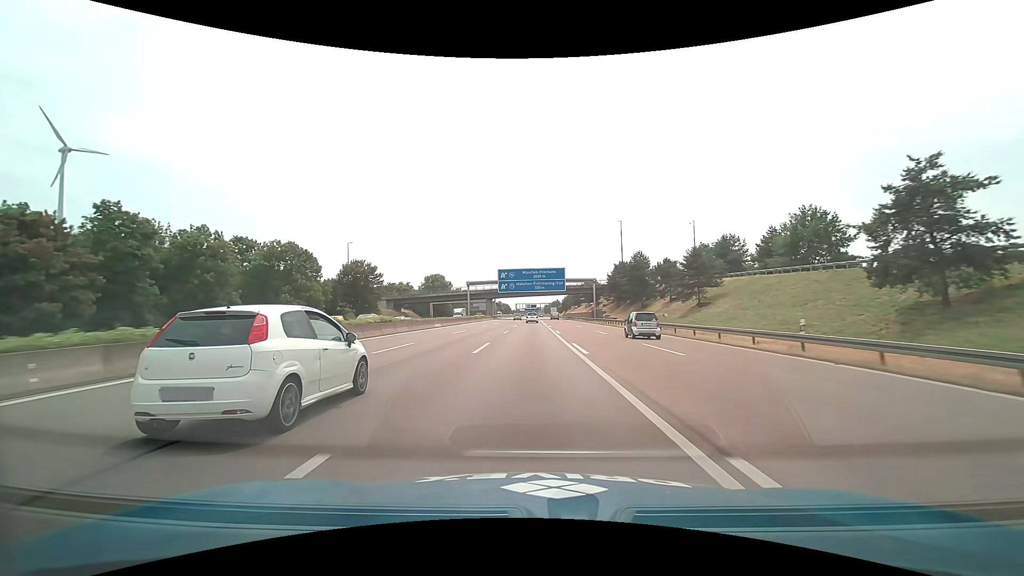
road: motorway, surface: asphalt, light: Day
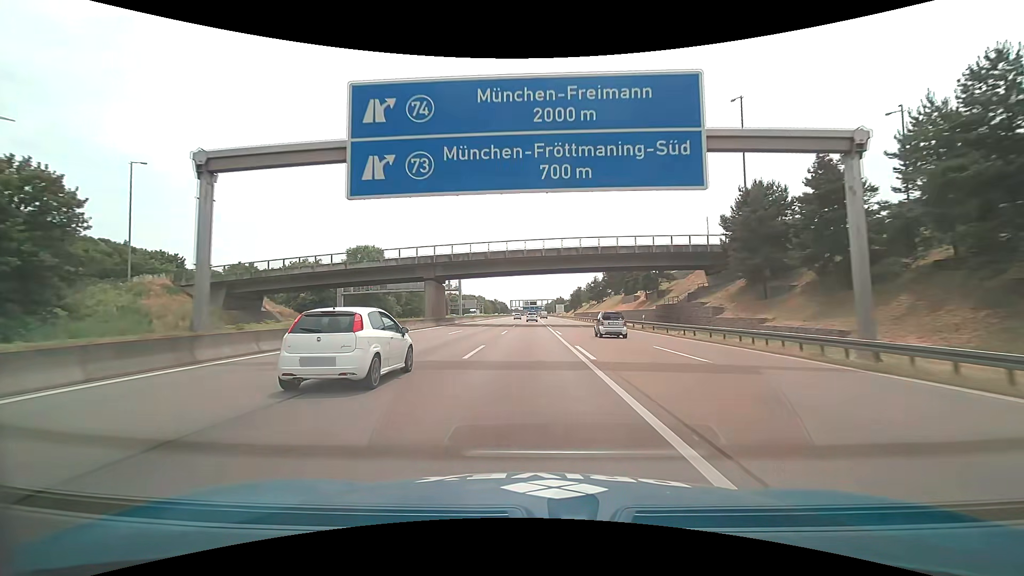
(0.0, +74.6) m; 0°
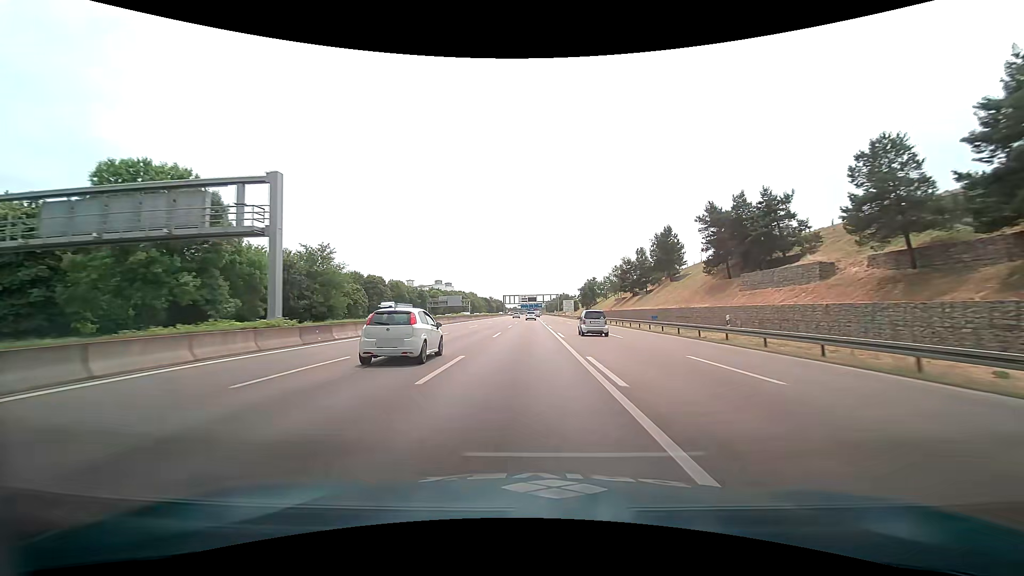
(0.0, +59.7) m; 0°
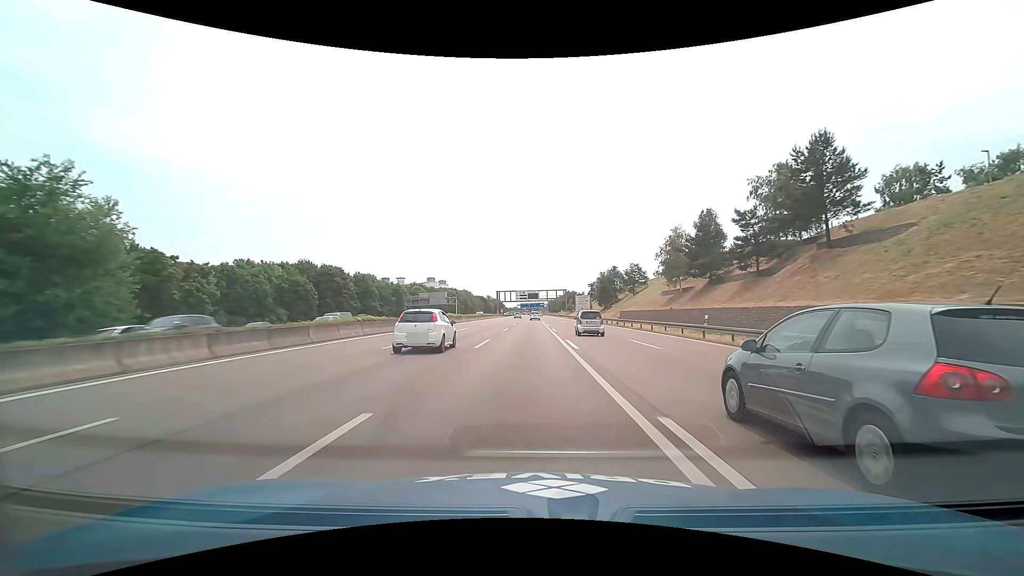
(0.0, +44.9) m; 0°
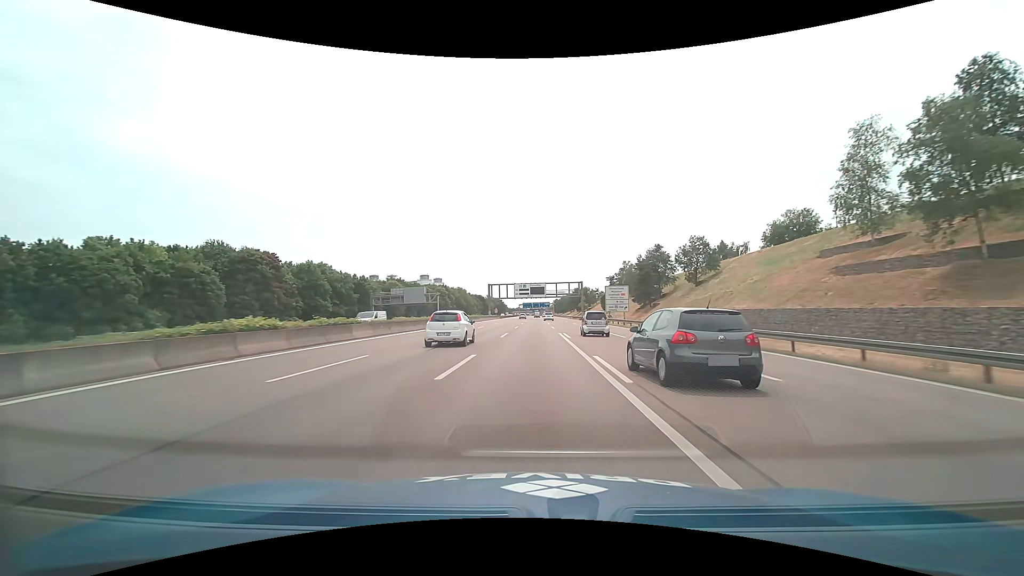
(-0.1, +45.0) m; -1°
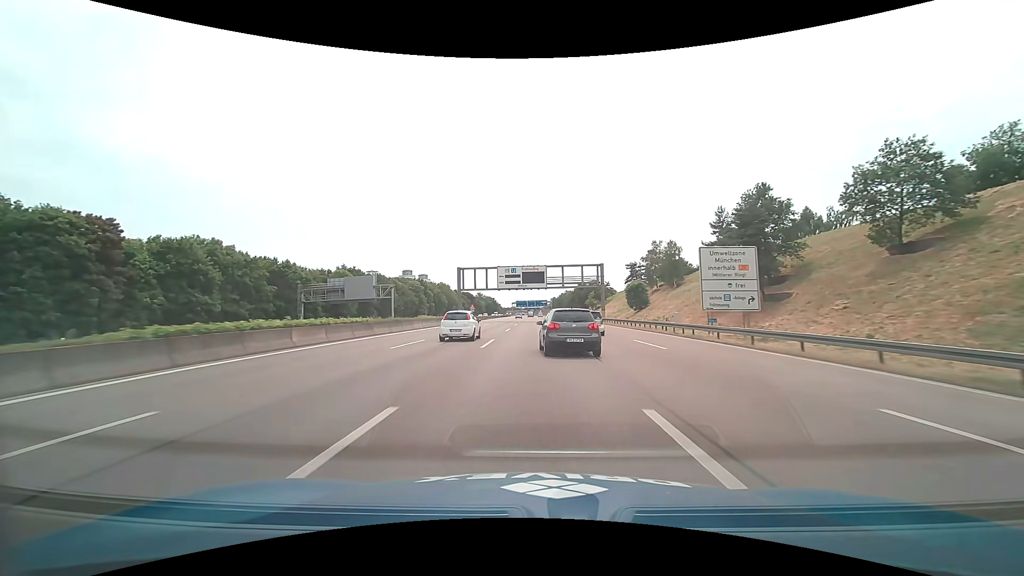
(+0.4, +45.2) m; +1°
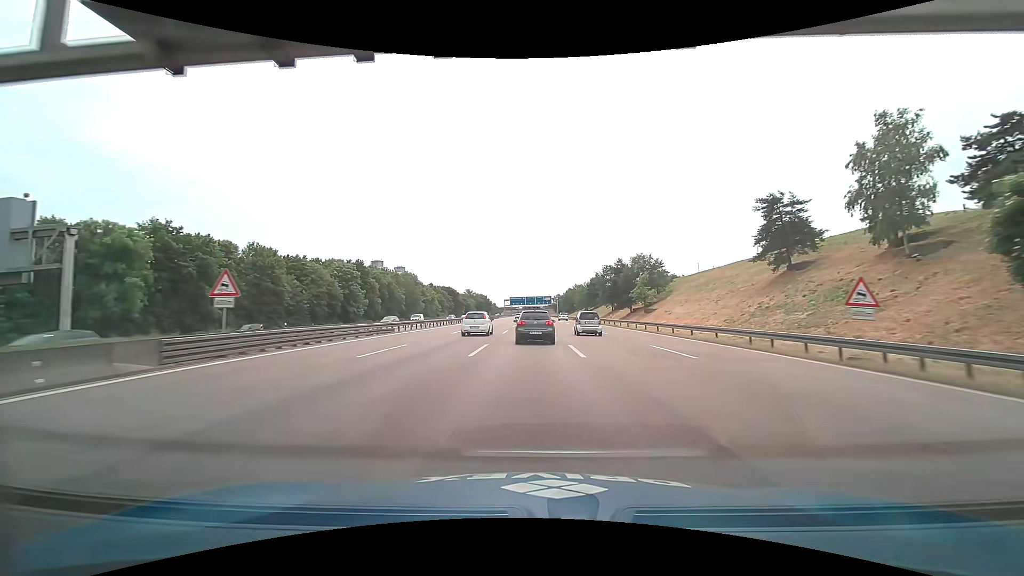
(-0.4, +76.1) m; 0°
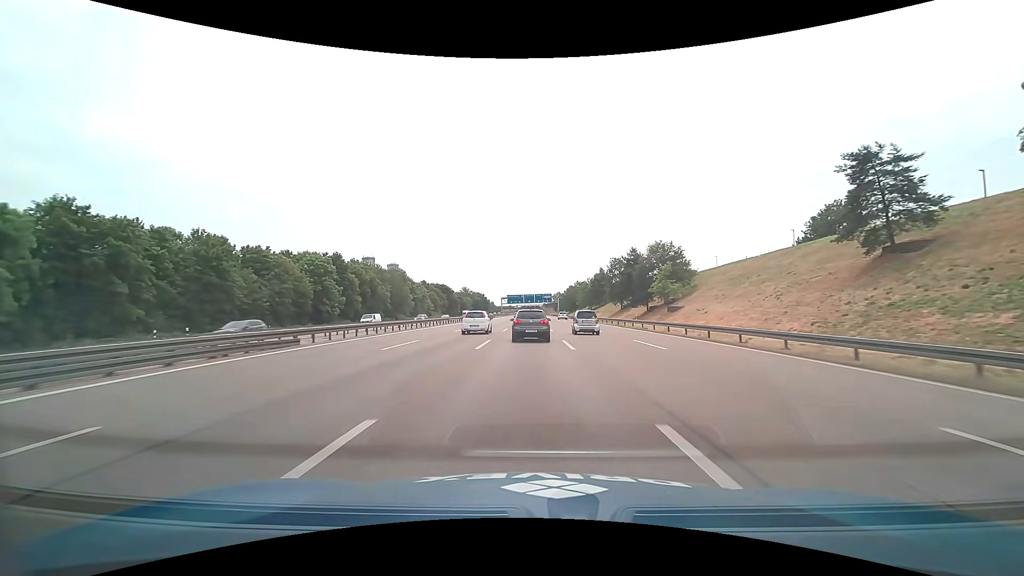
(0.0, +15.4) m; 0°
(0, +10) (0, +20) (0, +30) (0, +40) (0, +50) (0, +60) (0, +70) (0, +80) (0, +90) (0, +100) m
